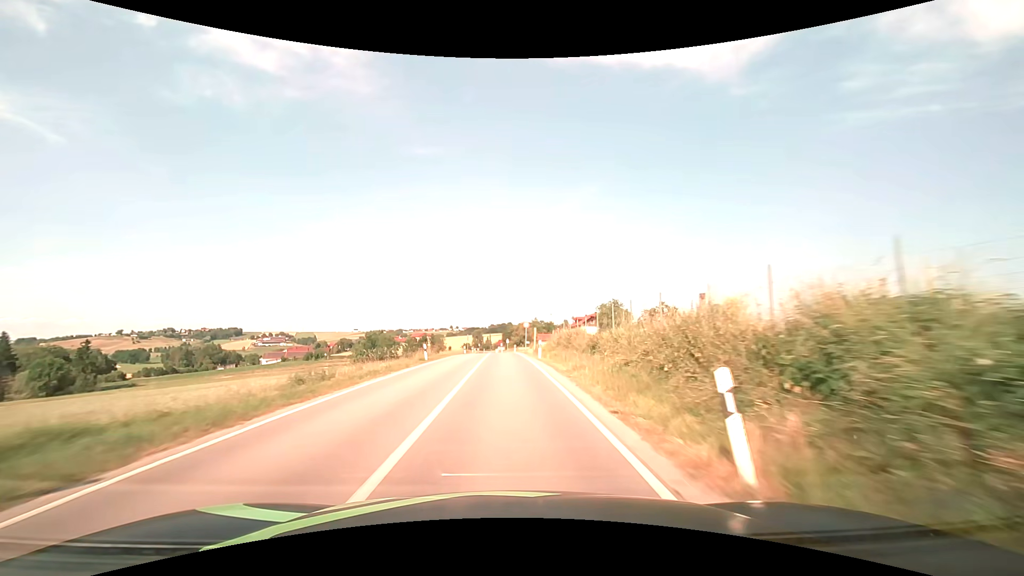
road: secondary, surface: asphalt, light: Day
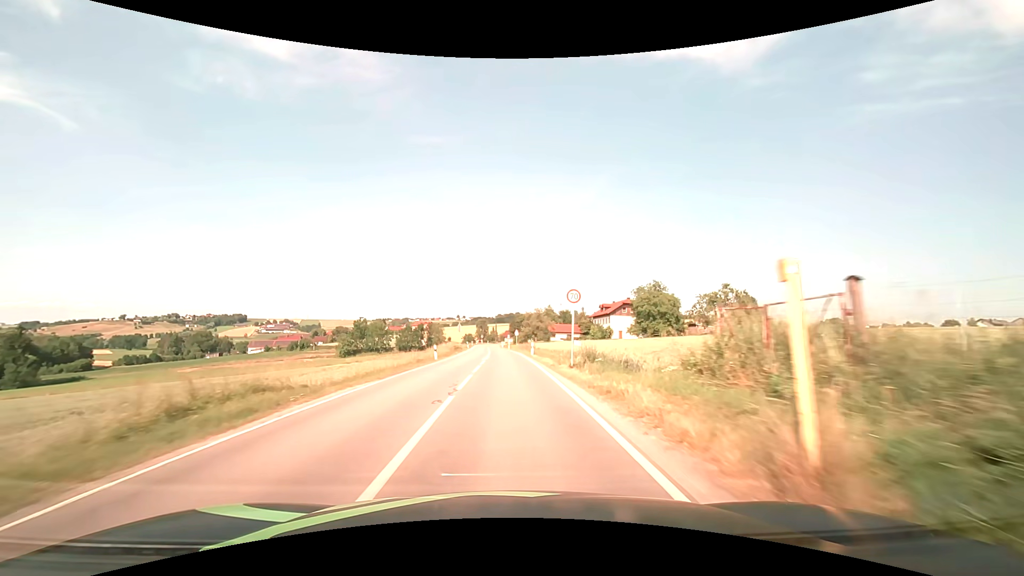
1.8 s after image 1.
(-0.3, +32.9) m; -1°
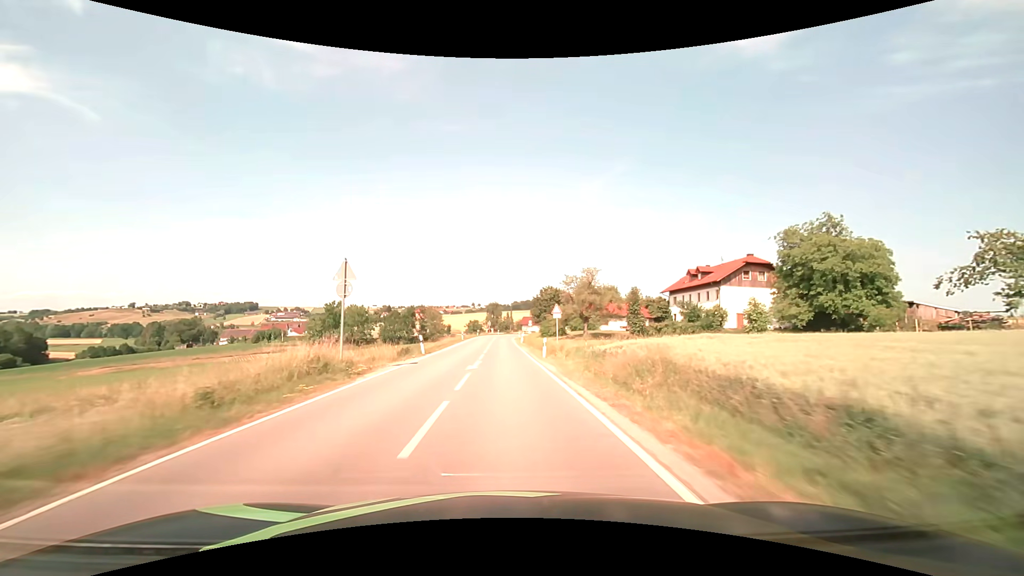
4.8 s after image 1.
(-0.8, +55.2) m; -2°
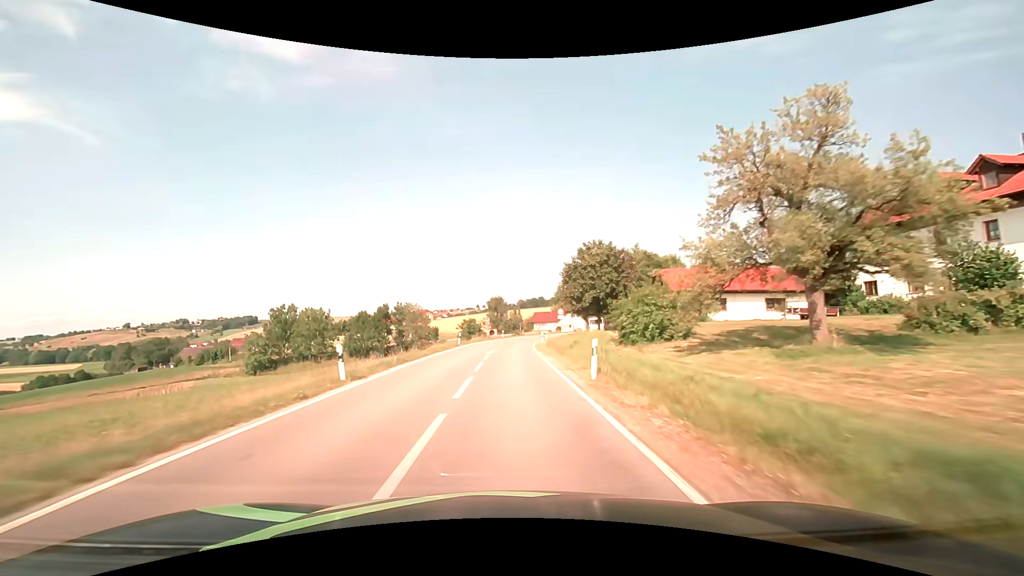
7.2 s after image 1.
(-0.4, +43.9) m; -1°
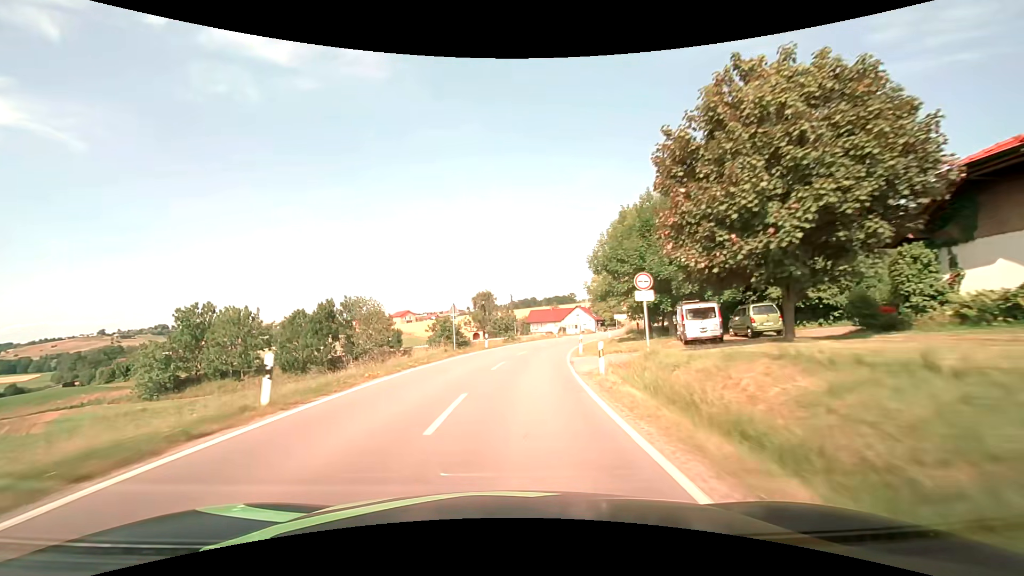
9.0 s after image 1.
(+0.2, +32.5) m; +1°
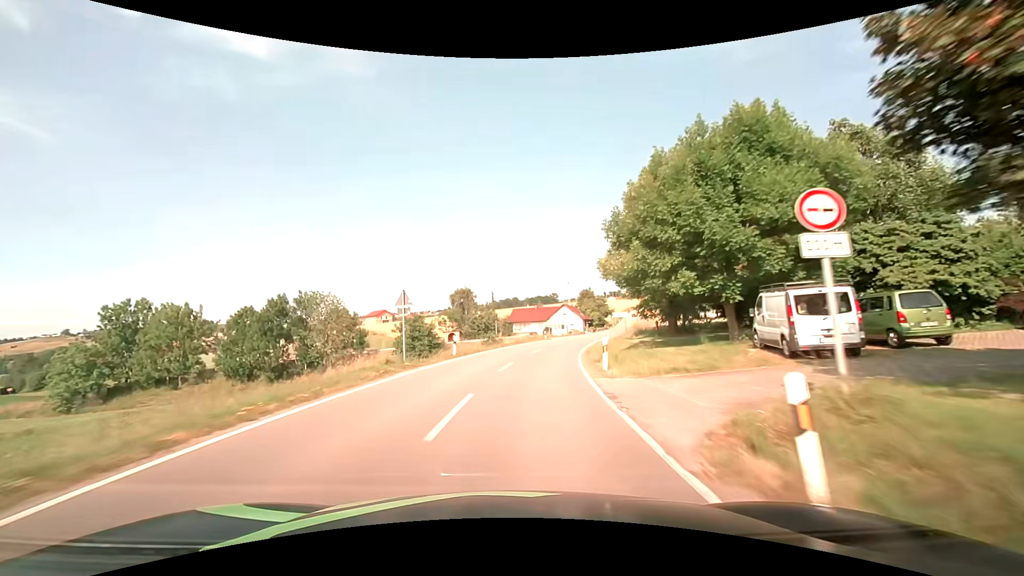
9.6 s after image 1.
(+0.2, +10.8) m; +2°
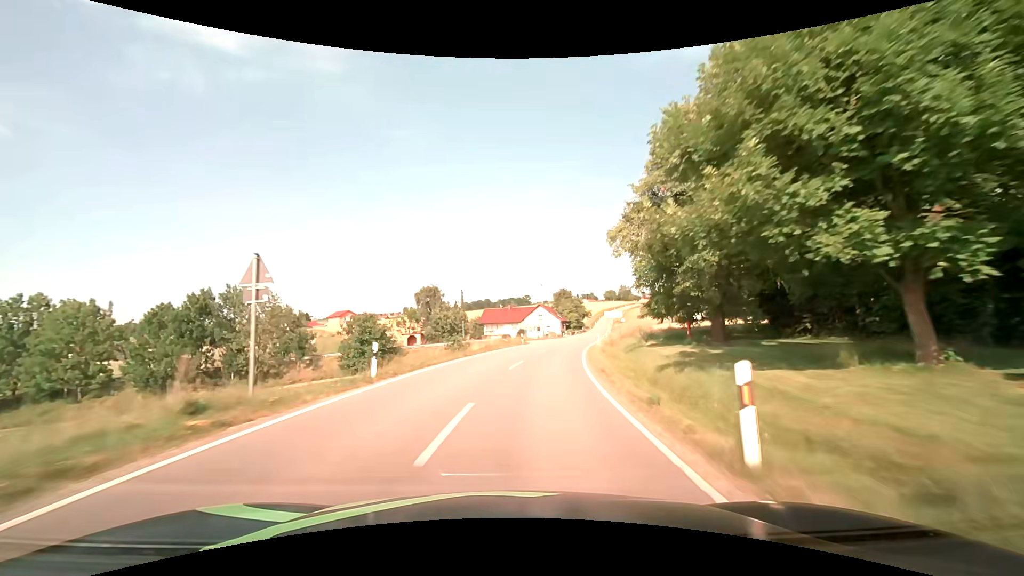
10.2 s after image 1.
(+0.3, +10.8) m; +3°
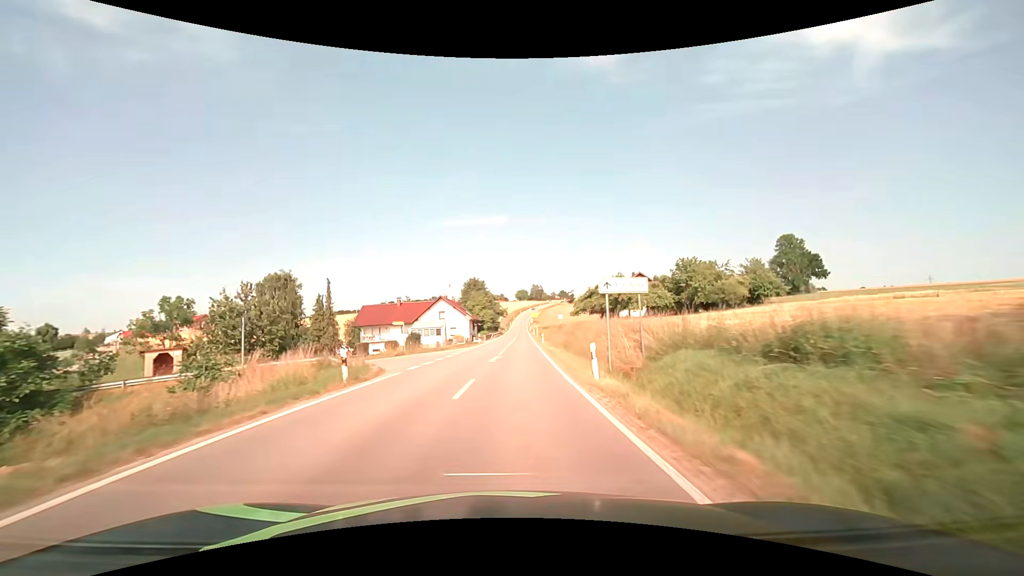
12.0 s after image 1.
(+3.3, +32.0) m; +11°
(0, +10) (0, +20) (+1, +30) (+1, +40) (+1, +50) (+1, +60) (+2, +70) (+2, +80) (+2, +90) (+3, +100) m
